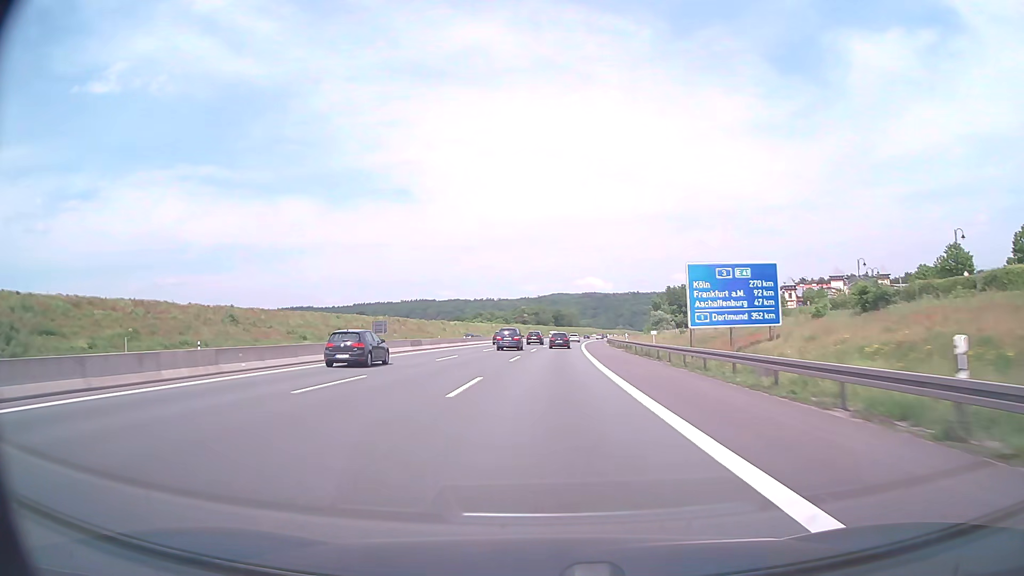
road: motorway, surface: asphalt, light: Day
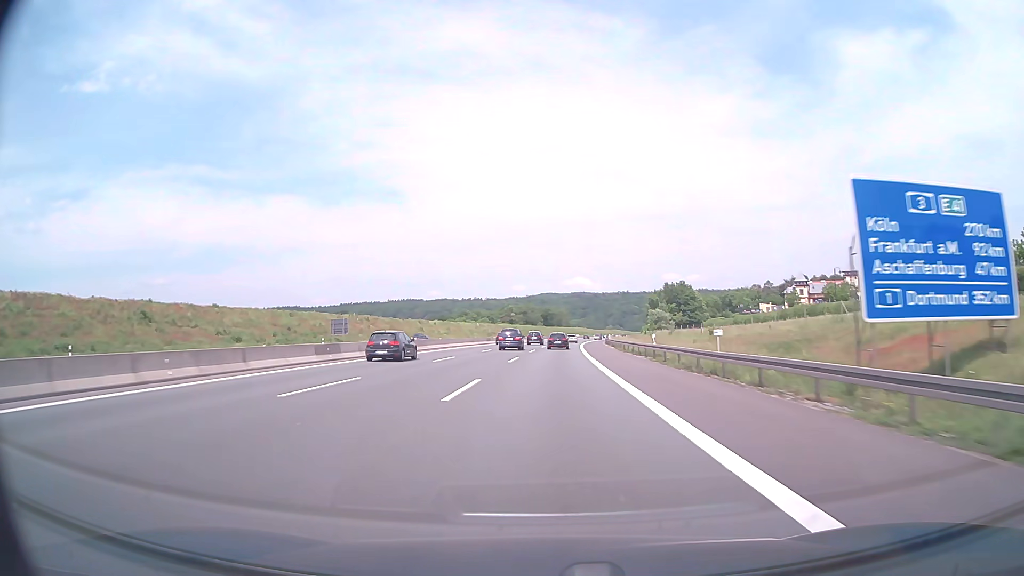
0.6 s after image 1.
(+0.2, +18.7) m; +1°
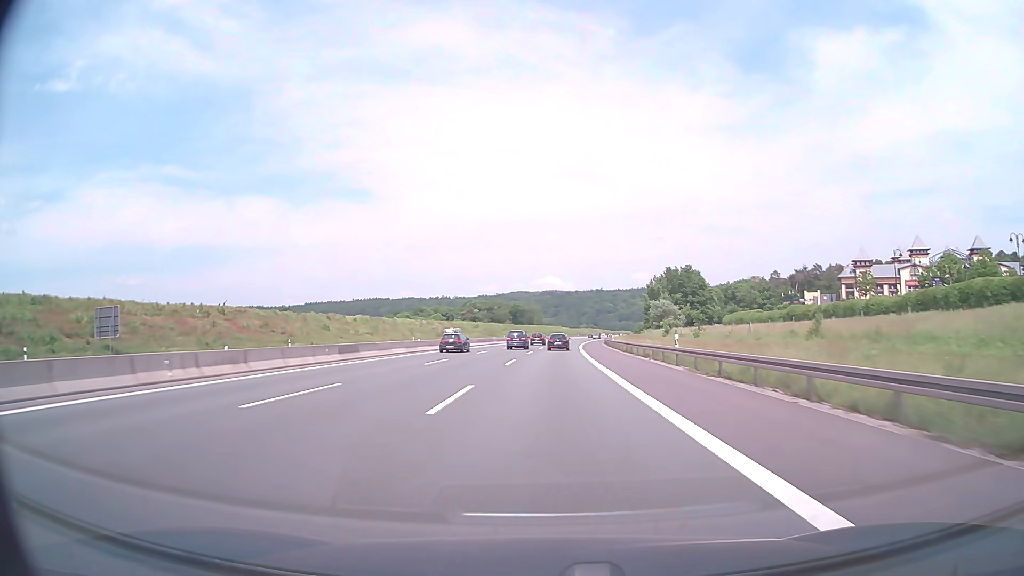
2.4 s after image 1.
(+1.2, +55.8) m; +2°
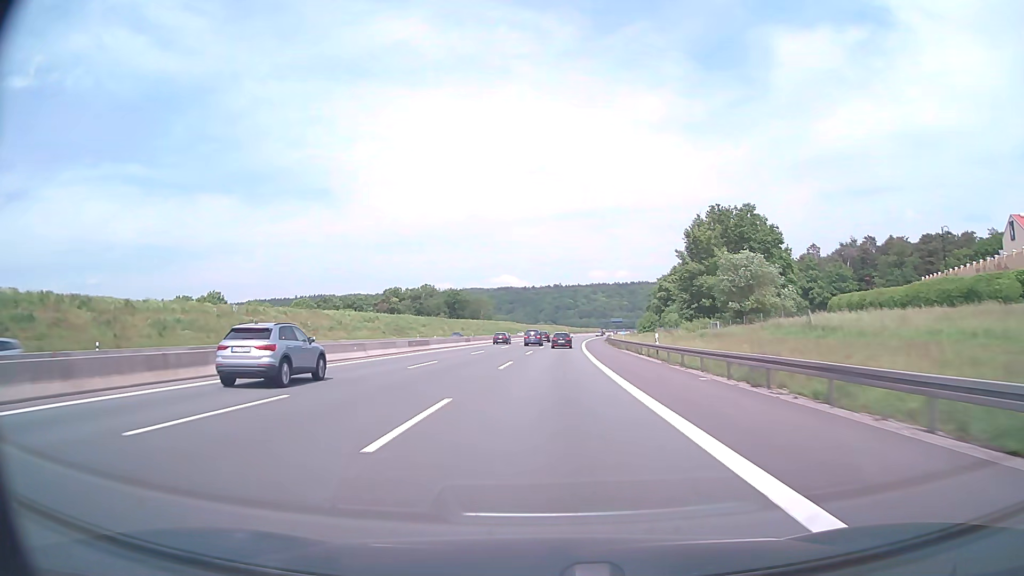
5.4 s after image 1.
(+3.2, +93.5) m; +4°
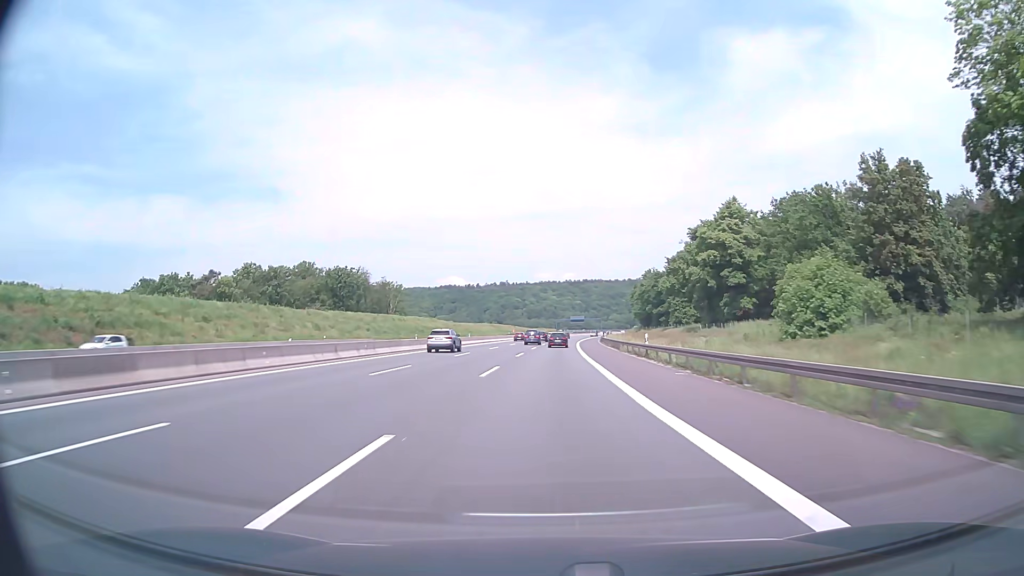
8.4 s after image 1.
(+3.7, +94.6) m; +4°
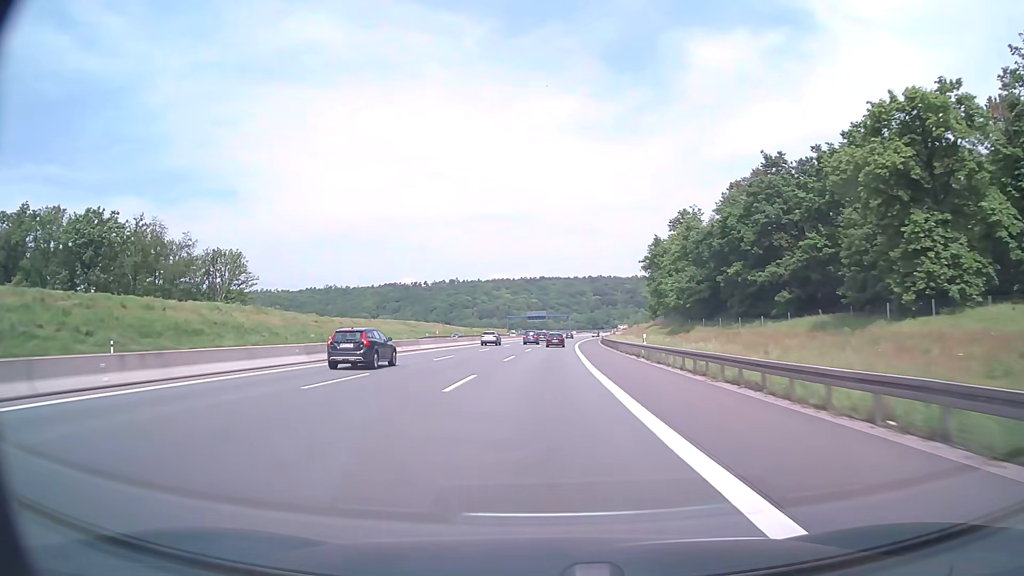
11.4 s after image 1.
(+3.3, +95.0) m; +4°
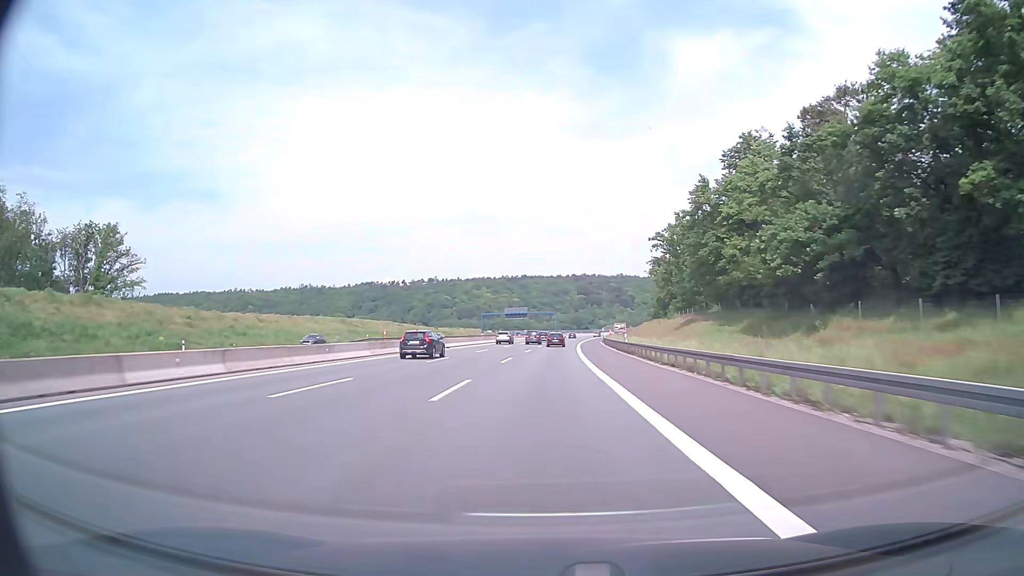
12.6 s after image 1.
(+0.4, +38.1) m; +1°
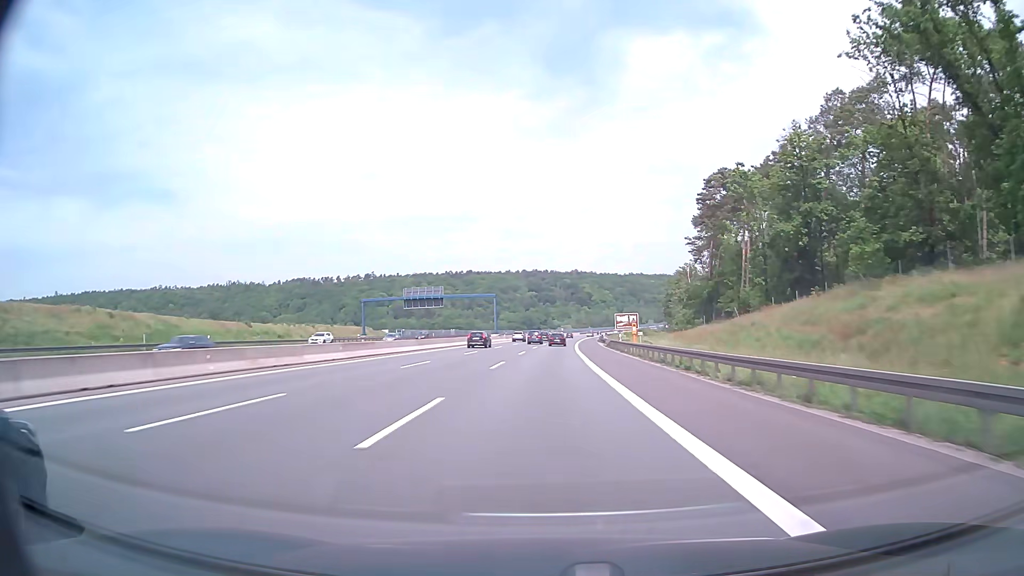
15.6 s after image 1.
(+3.5, +95.2) m; +4°
(0, +10) (0, +20) (0, +30) (0, +40) (+1, +50) (+1, +60) (+2, +70) (+2, +80) (+3, +90) (+3, +100) m
